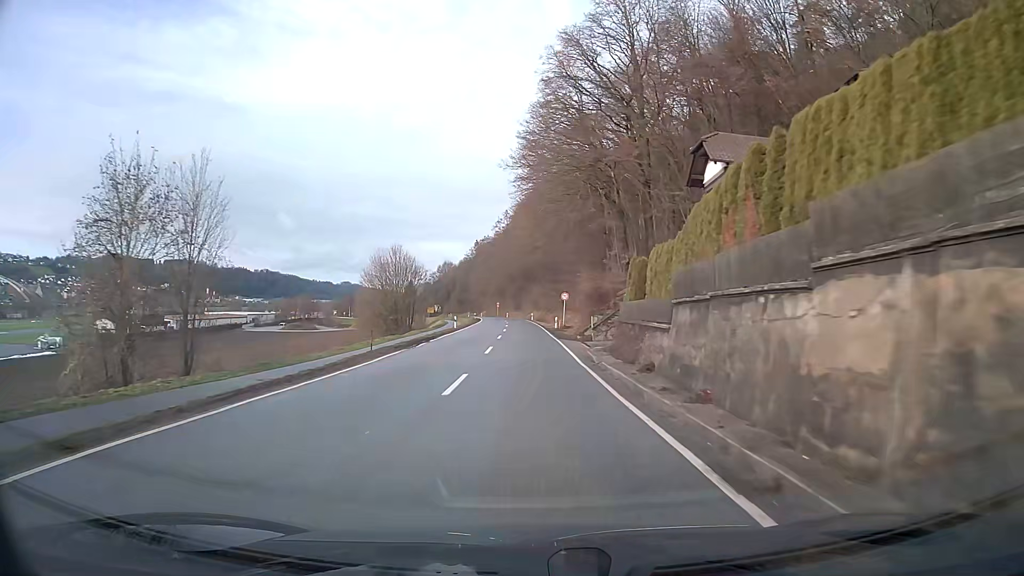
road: secondary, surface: asphalt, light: Day
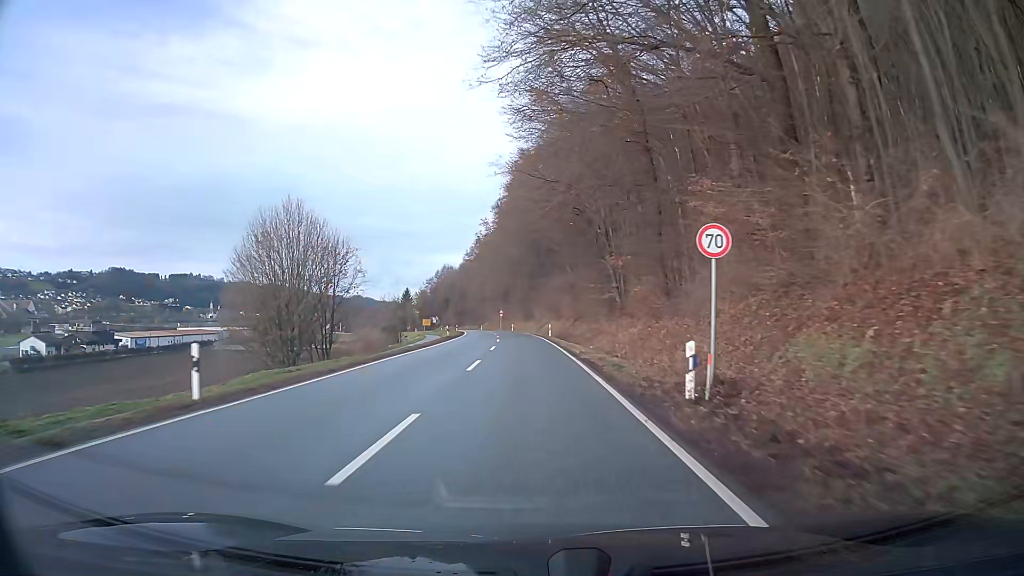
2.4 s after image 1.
(-0.5, +43.5) m; -2°
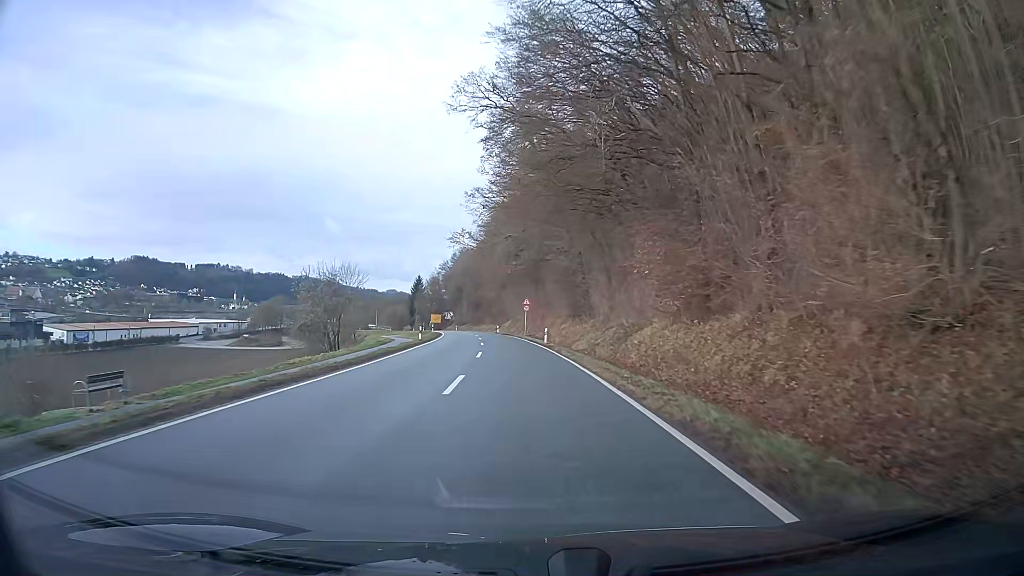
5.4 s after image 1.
(-1.1, +54.5) m; -3°
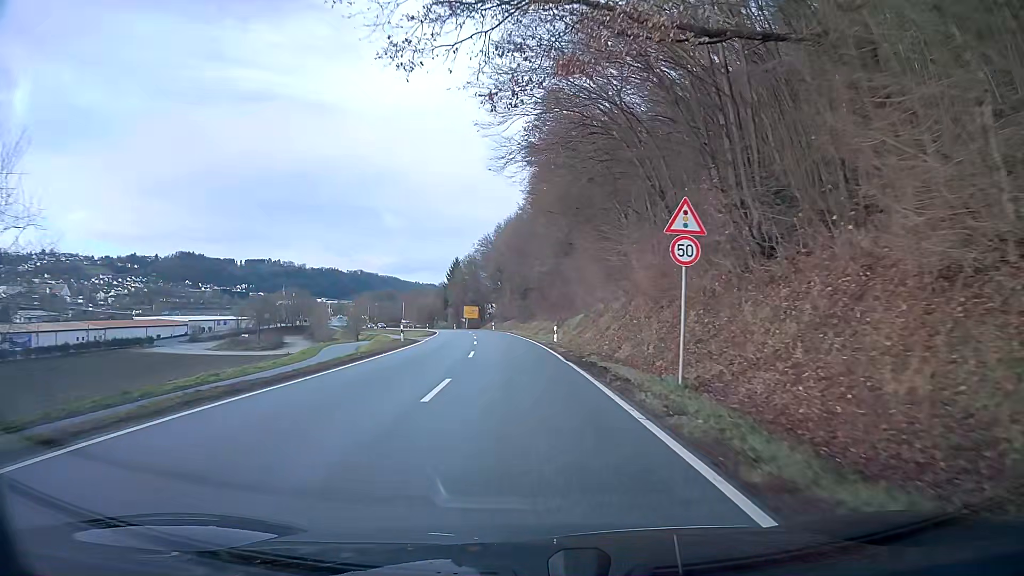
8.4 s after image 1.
(-2.6, +50.2) m; -6°
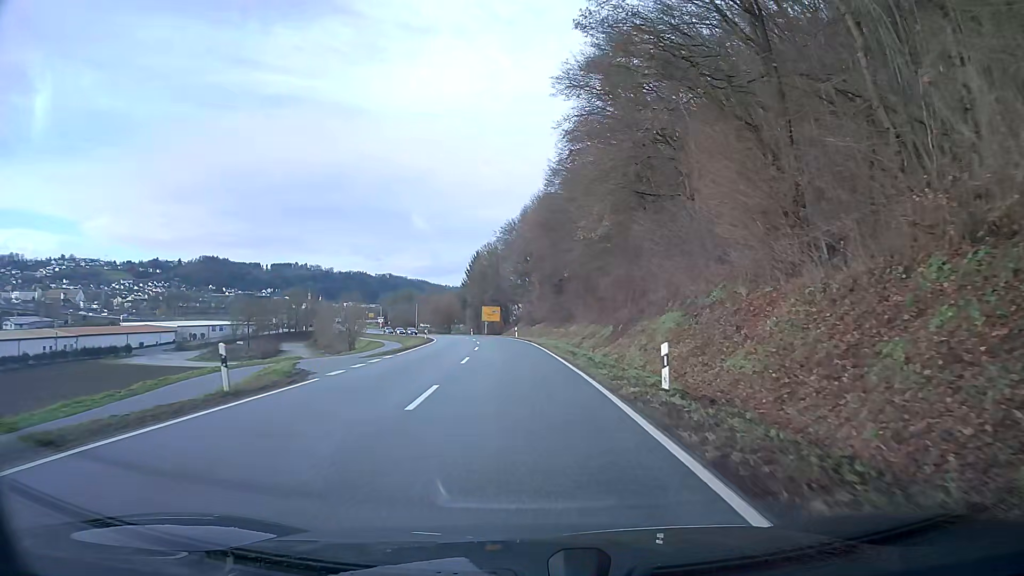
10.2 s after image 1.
(-0.5, +24.7) m; -3°
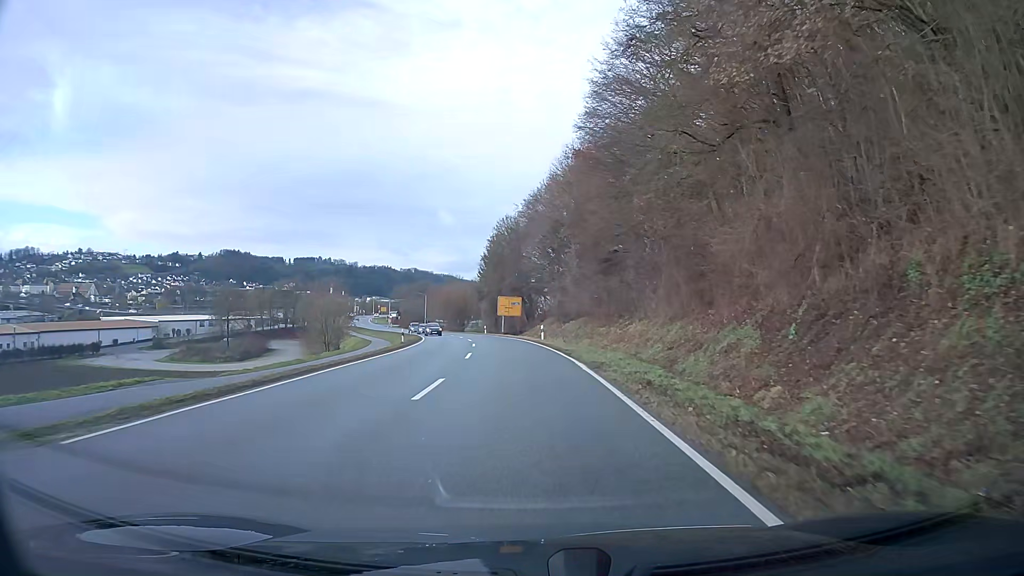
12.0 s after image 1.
(-0.4, +23.5) m; -2°
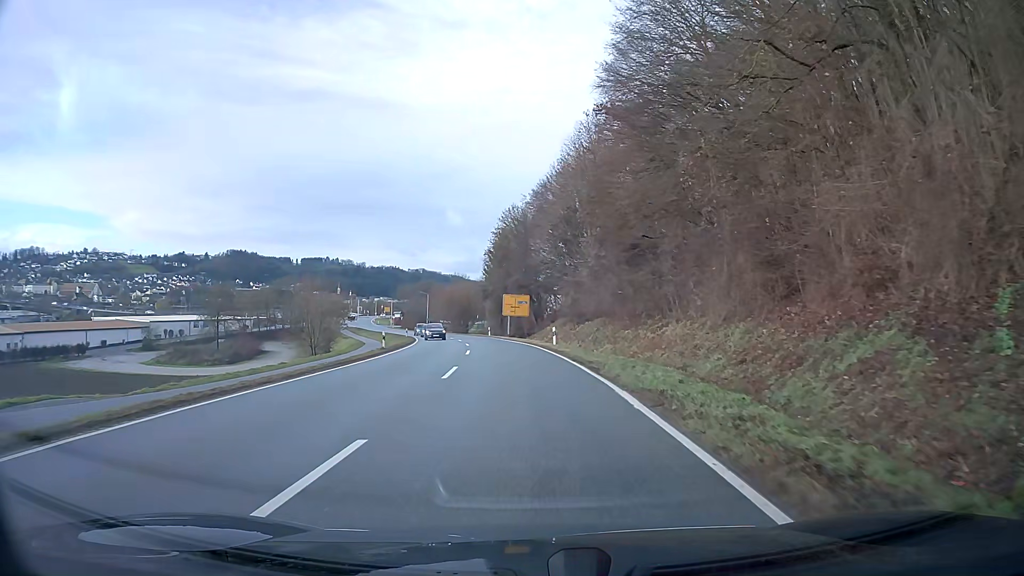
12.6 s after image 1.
(-0.1, +8.0) m; -1°
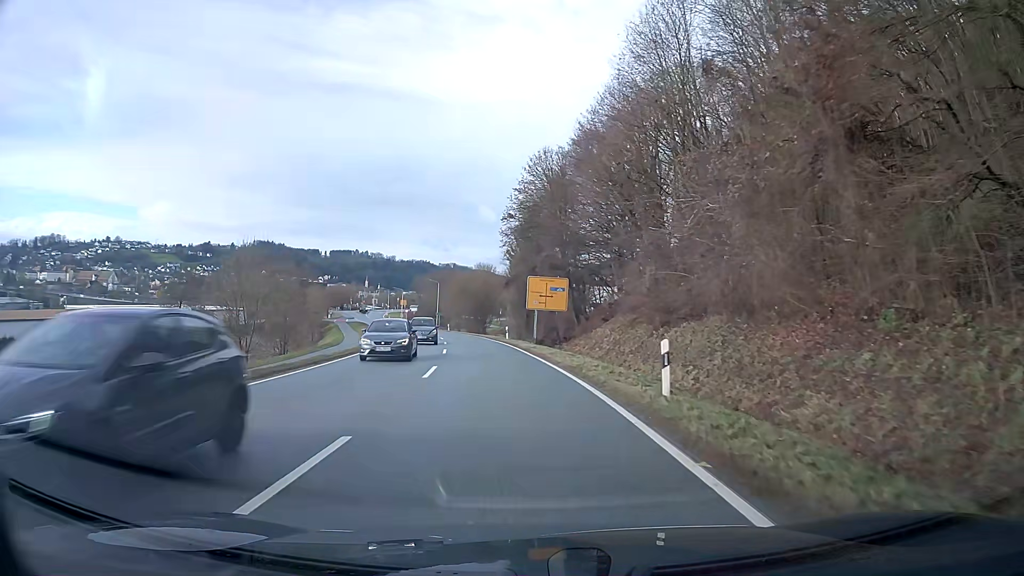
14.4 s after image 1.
(-0.5, +24.4) m; -3°
